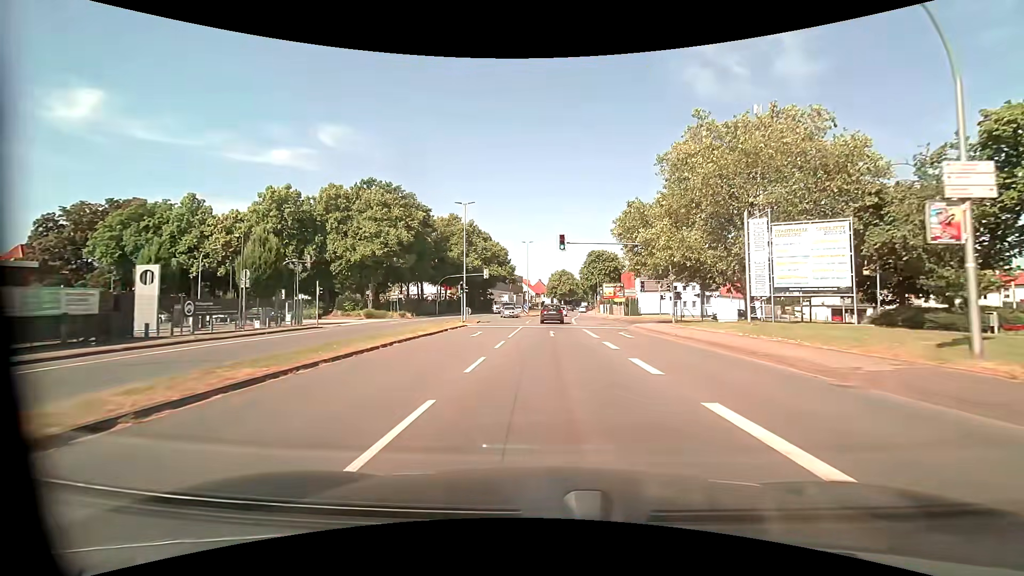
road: primary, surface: asphalt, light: Day
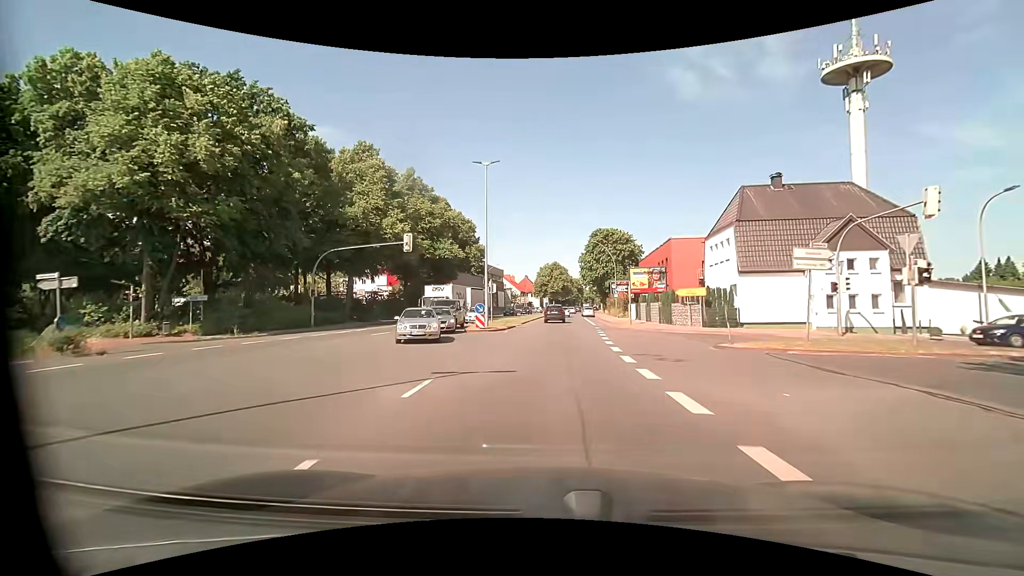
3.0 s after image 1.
(+0.5, +39.5) m; +2°
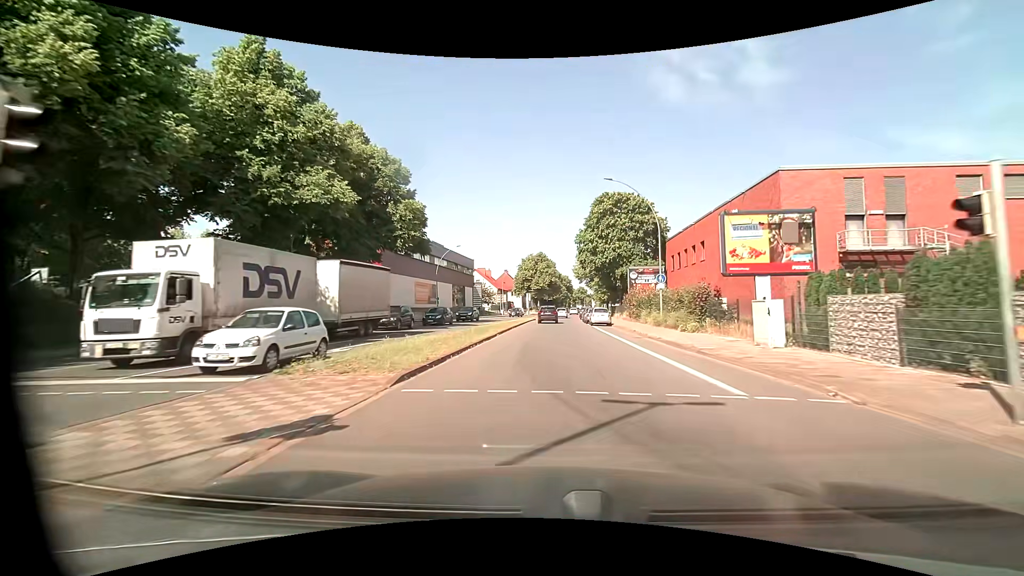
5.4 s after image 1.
(+0.2, +31.6) m; +2°
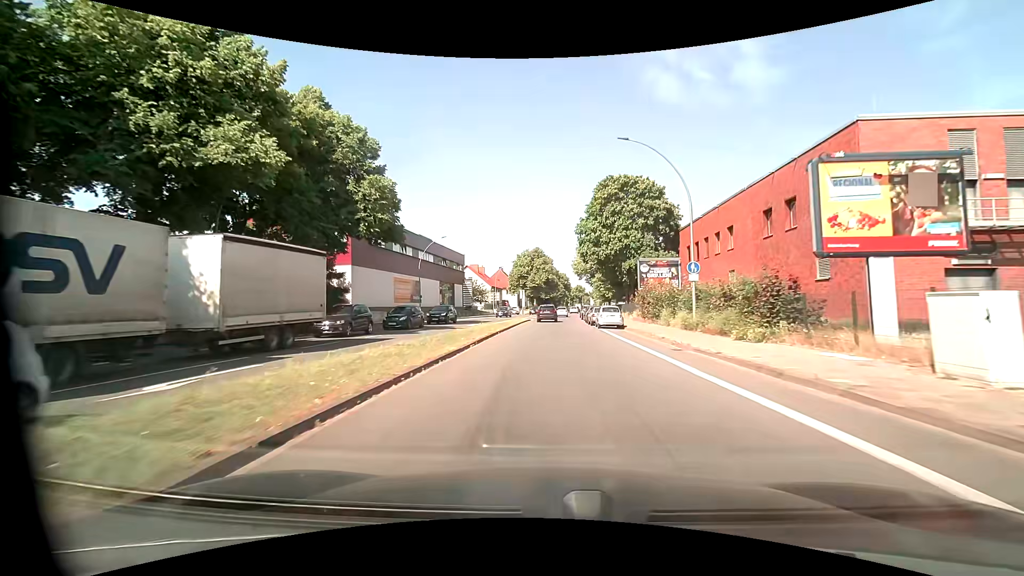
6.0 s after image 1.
(0.0, +7.9) m; 0°
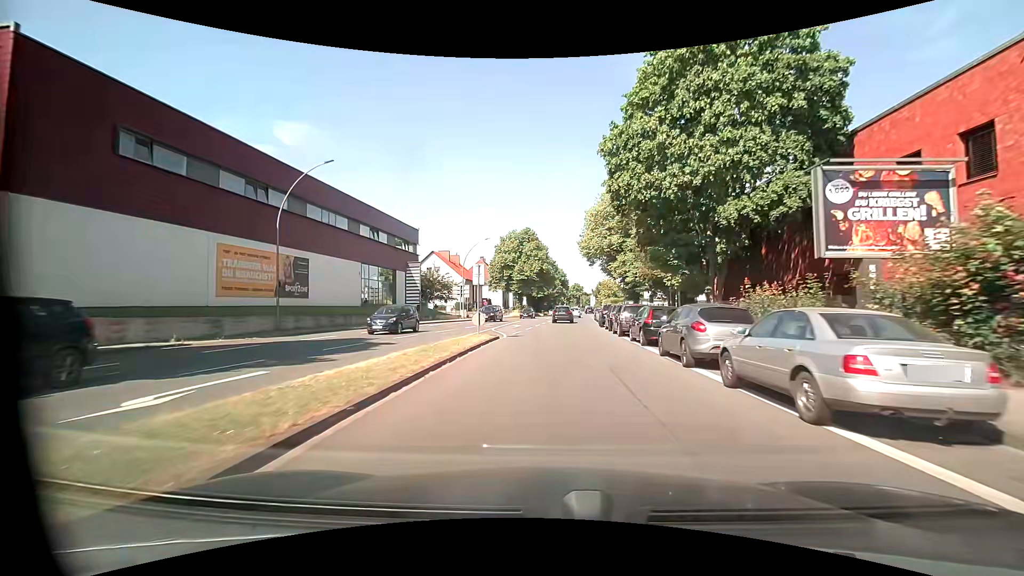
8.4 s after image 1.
(+0.3, +31.7) m; +1°
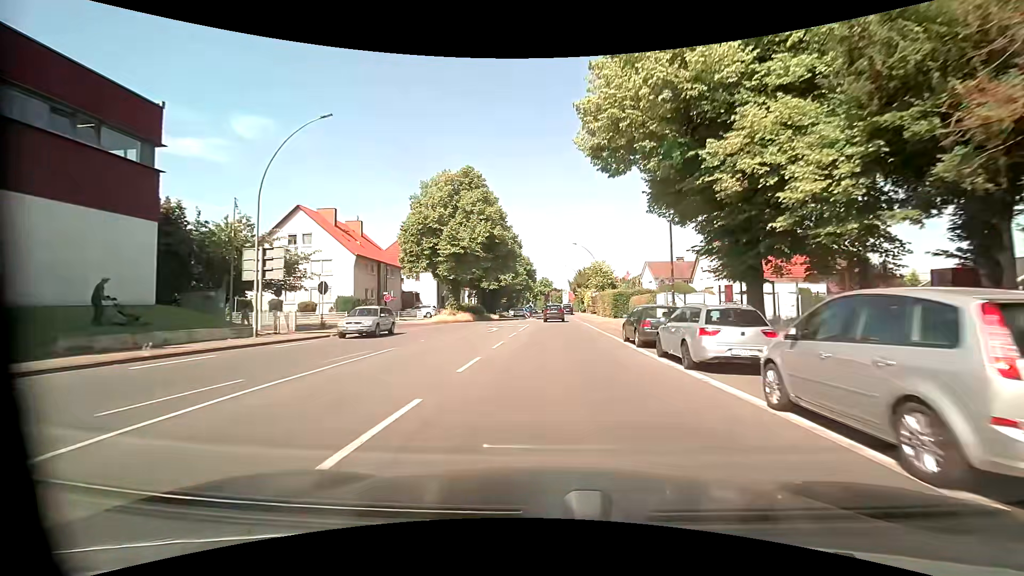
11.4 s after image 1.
(+1.1, +39.5) m; +4°
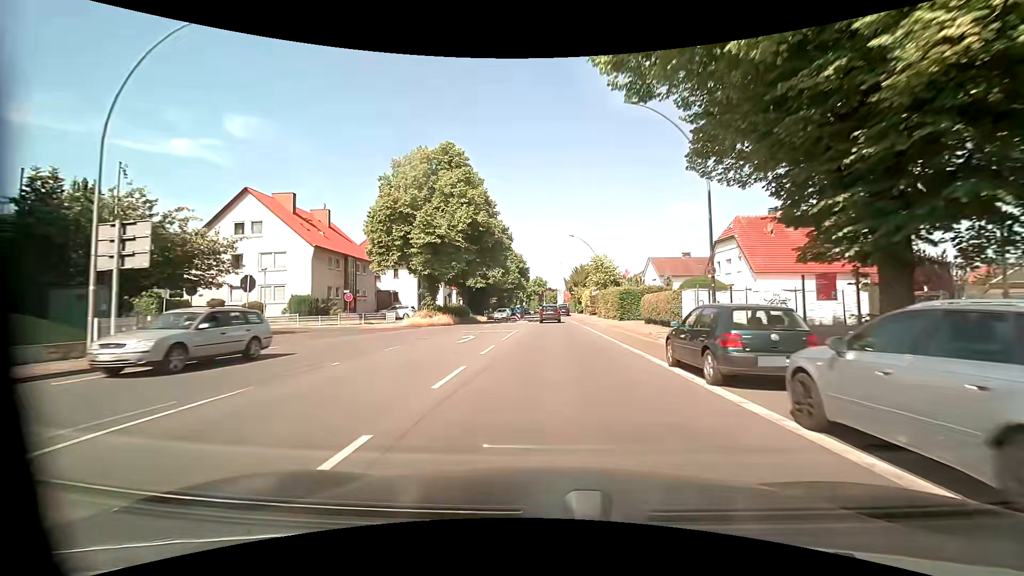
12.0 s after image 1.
(0.0, +7.9) m; 0°
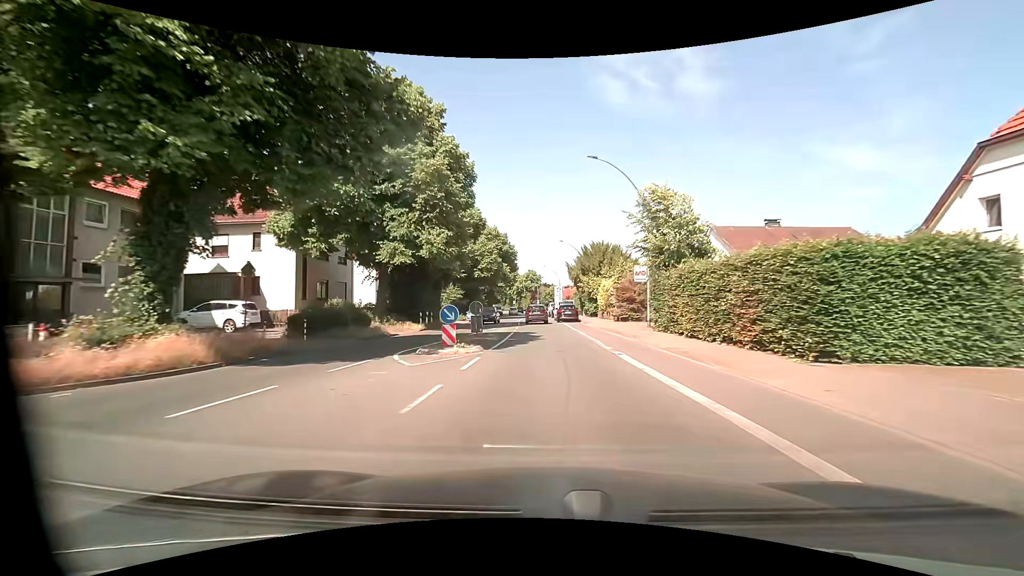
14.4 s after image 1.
(+0.3, +31.7) m; +1°
(0, +10) (0, +20) (0, +30) (-1, +40) (-1, +50) (-1, +60) (-1, +70) (-2, +80) (-2, +90) (-3, +100) m
